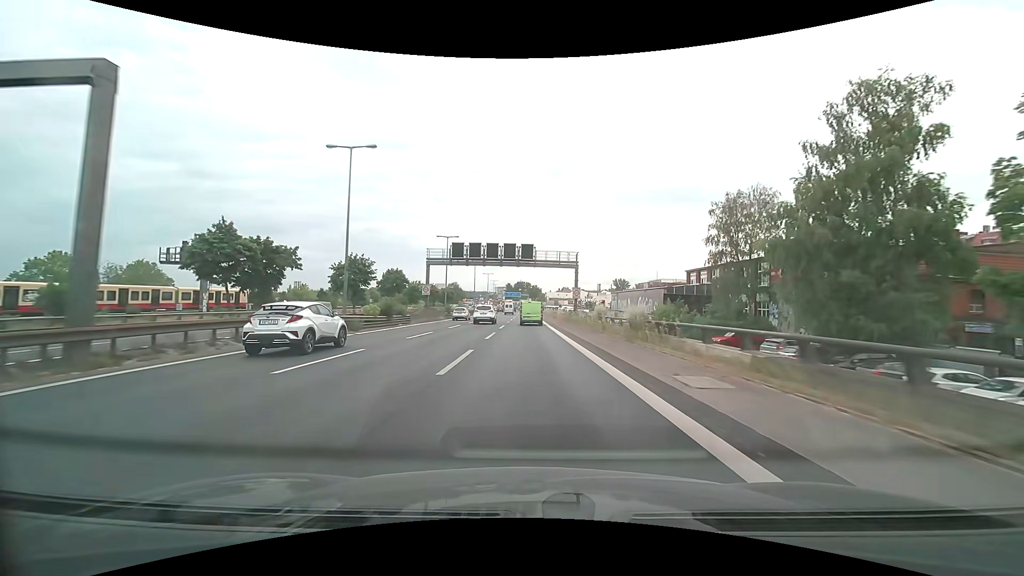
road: motorway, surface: asphalt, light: Day
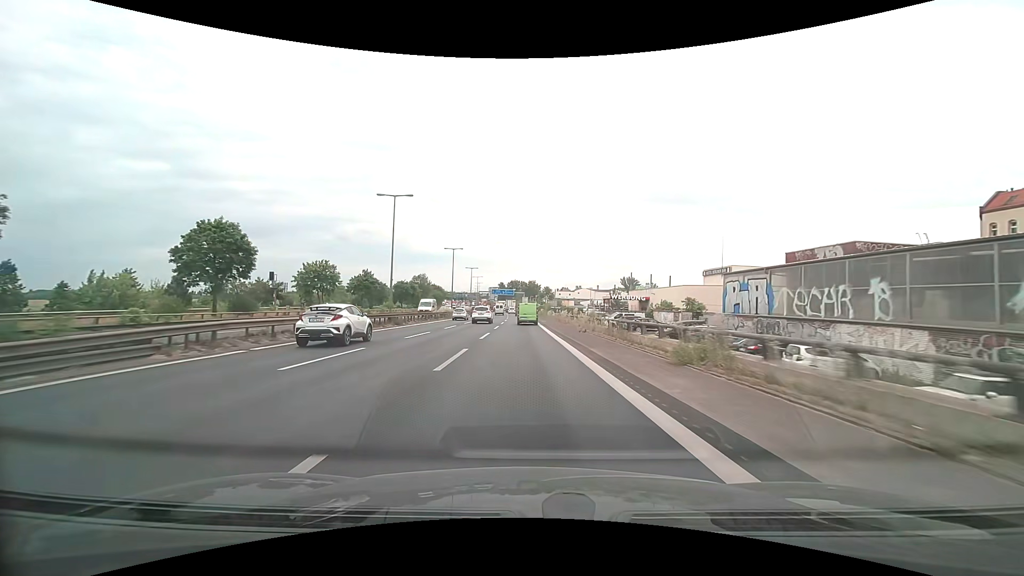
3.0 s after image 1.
(+0.5, +59.6) m; +1°
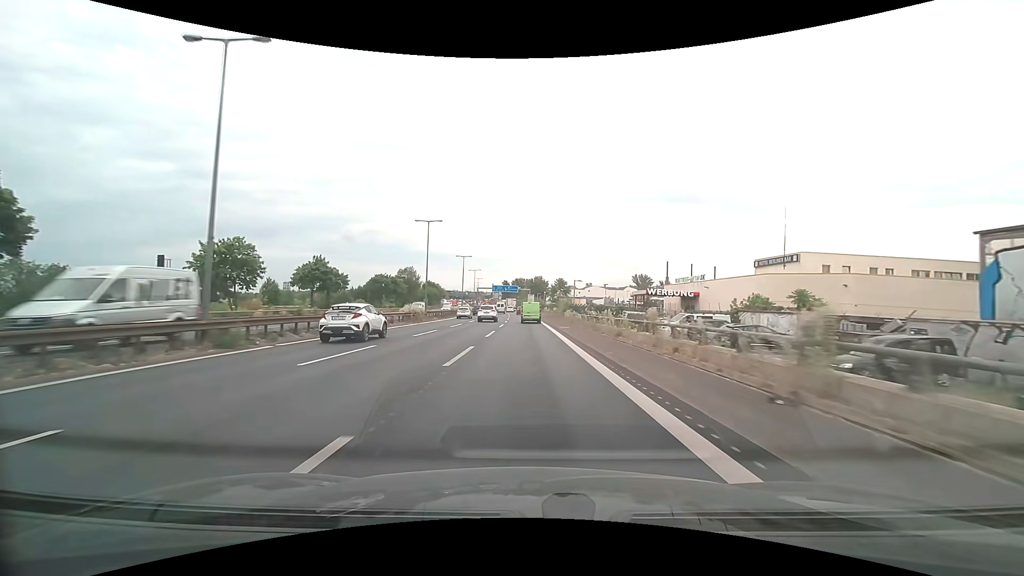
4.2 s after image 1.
(-0.2, +23.8) m; -1°
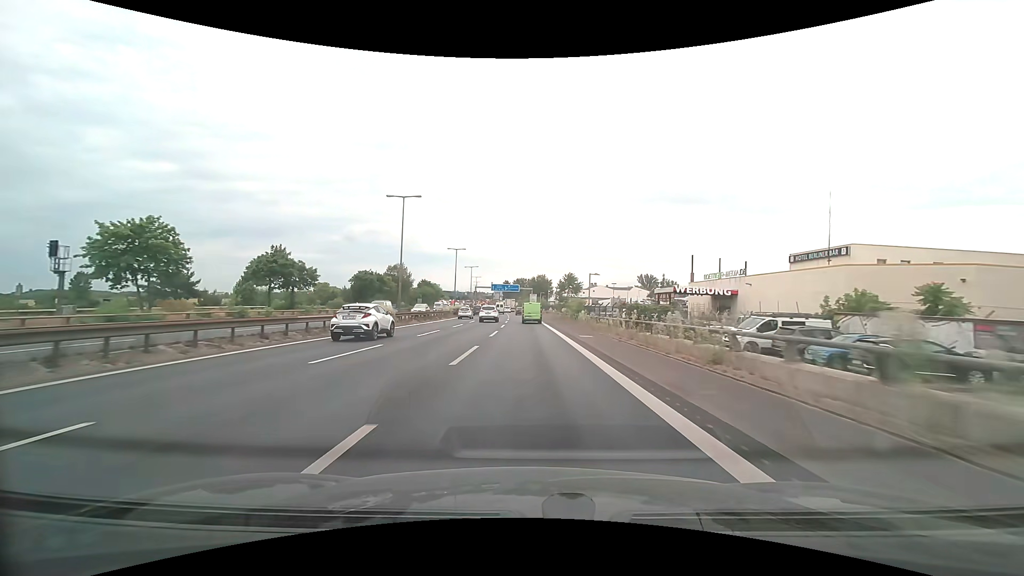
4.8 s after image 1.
(0.0, +11.9) m; 0°
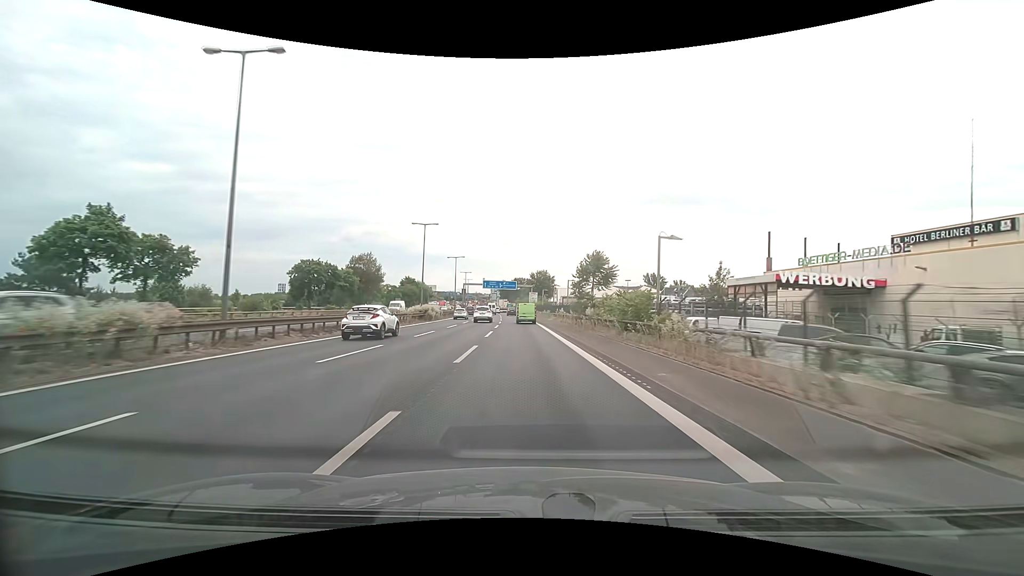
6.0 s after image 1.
(+0.1, +23.8) m; 0°
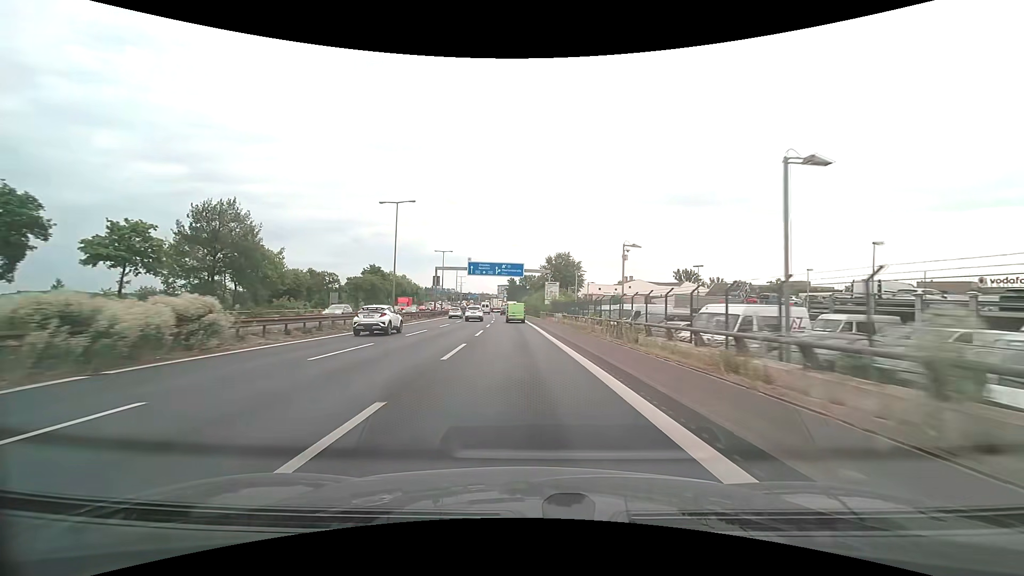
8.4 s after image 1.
(-0.2, +47.7) m; -1°
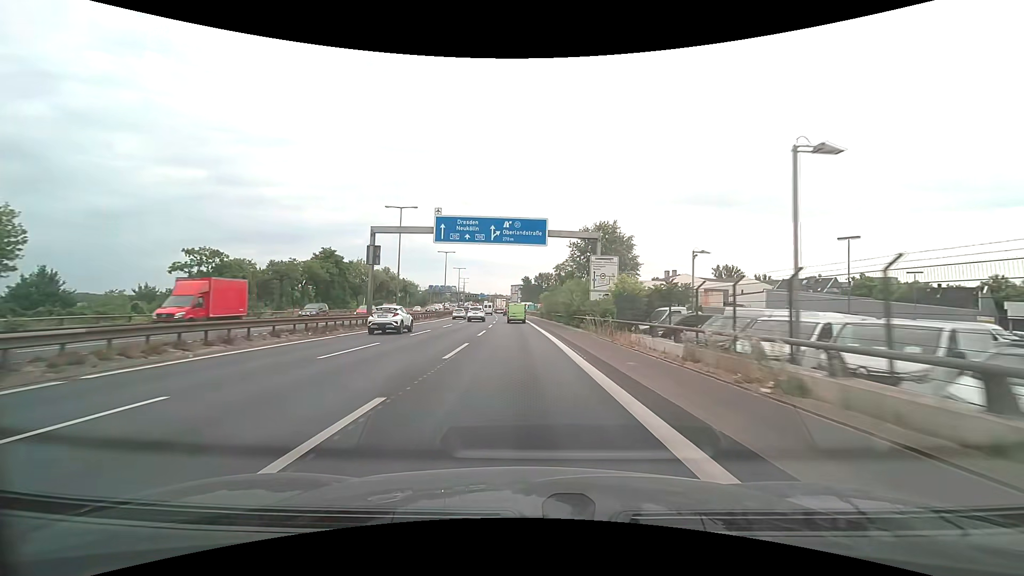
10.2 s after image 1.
(-0.5, +35.9) m; -2°
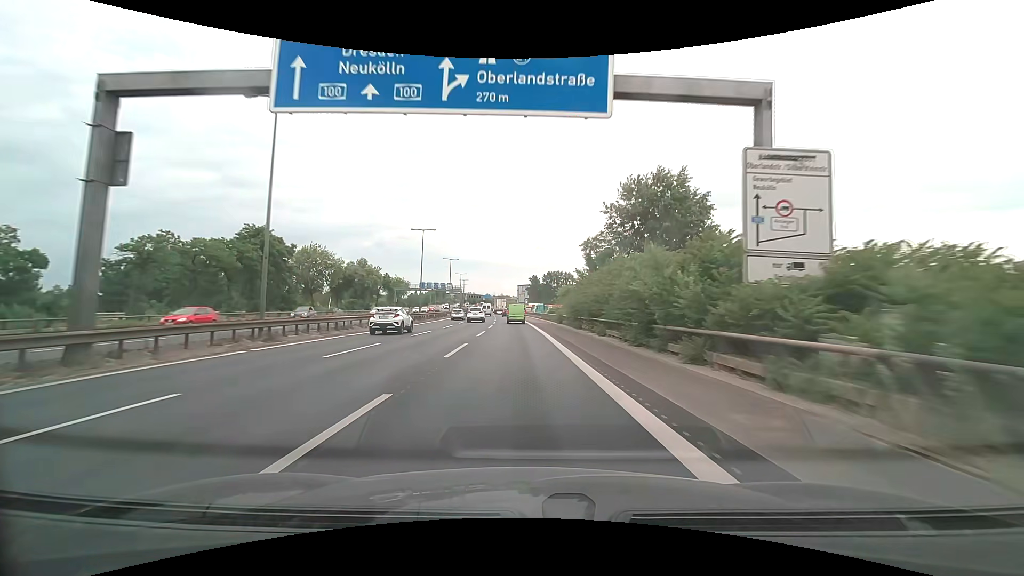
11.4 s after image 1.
(-0.2, +23.9) m; -1°
(0, +10) (0, +20) (0, +30) (-1, +40) (-1, +50) (-2, +60) (-2, +70) (-3, +80) (-3, +90) (-4, +100) m
